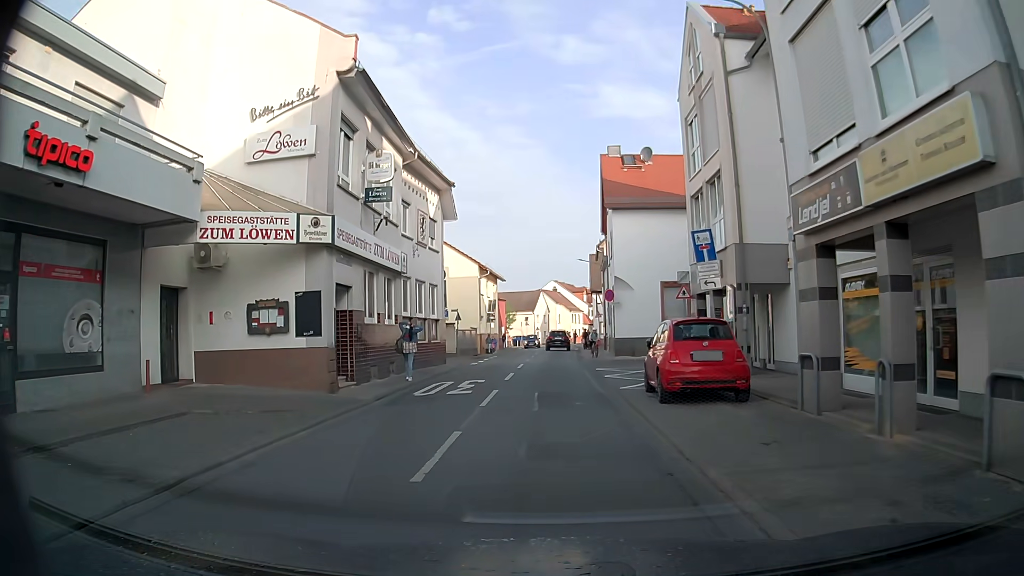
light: Day
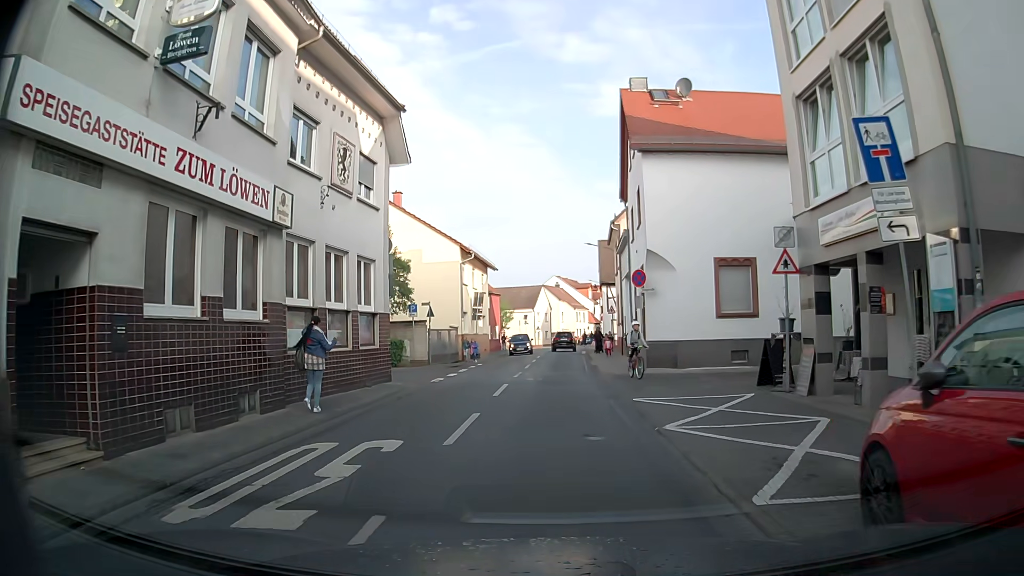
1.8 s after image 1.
(+0.2, +10.3) m; +2°
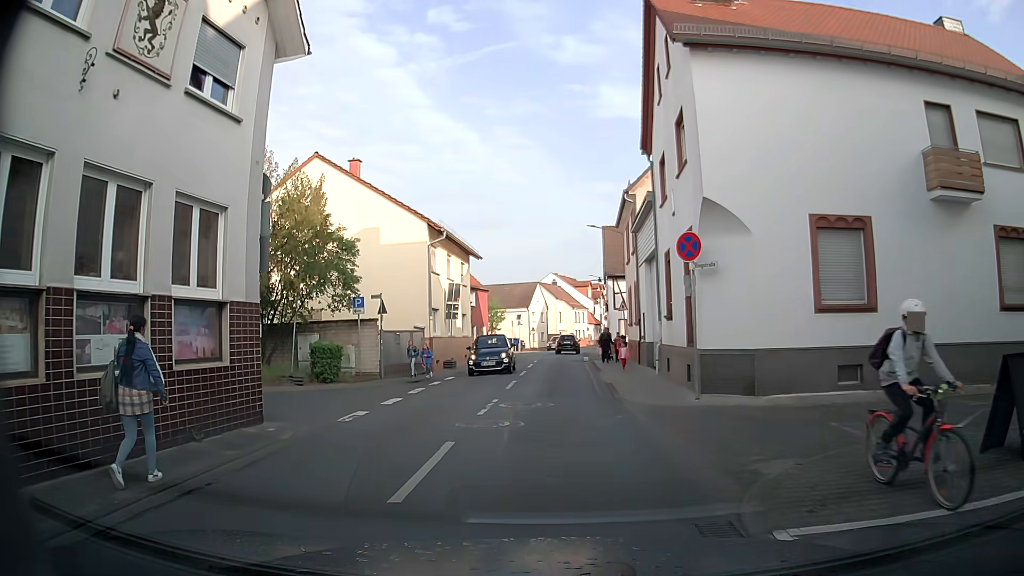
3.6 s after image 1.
(0.0, +8.5) m; +1°
